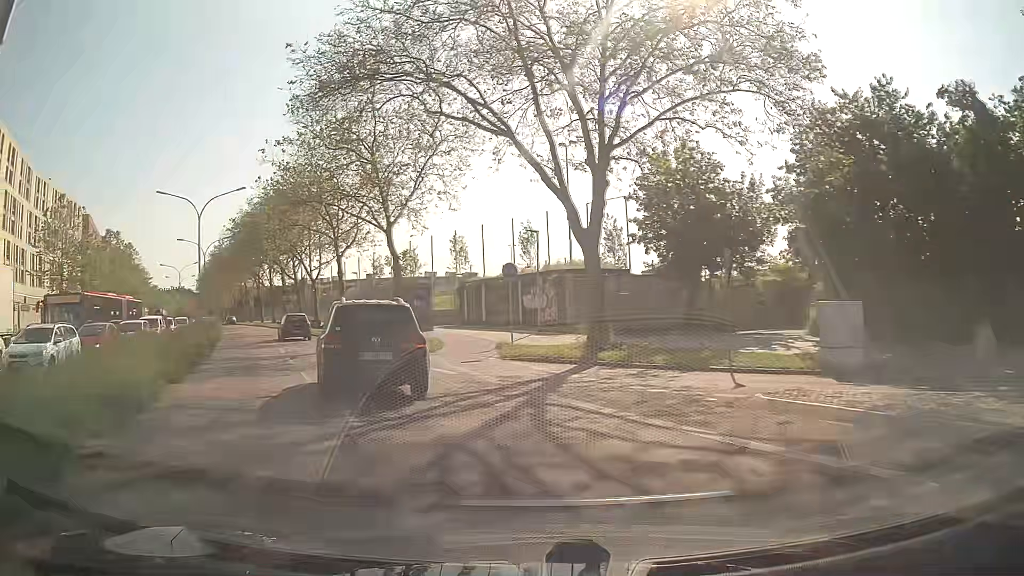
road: secondary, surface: asphalt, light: Day
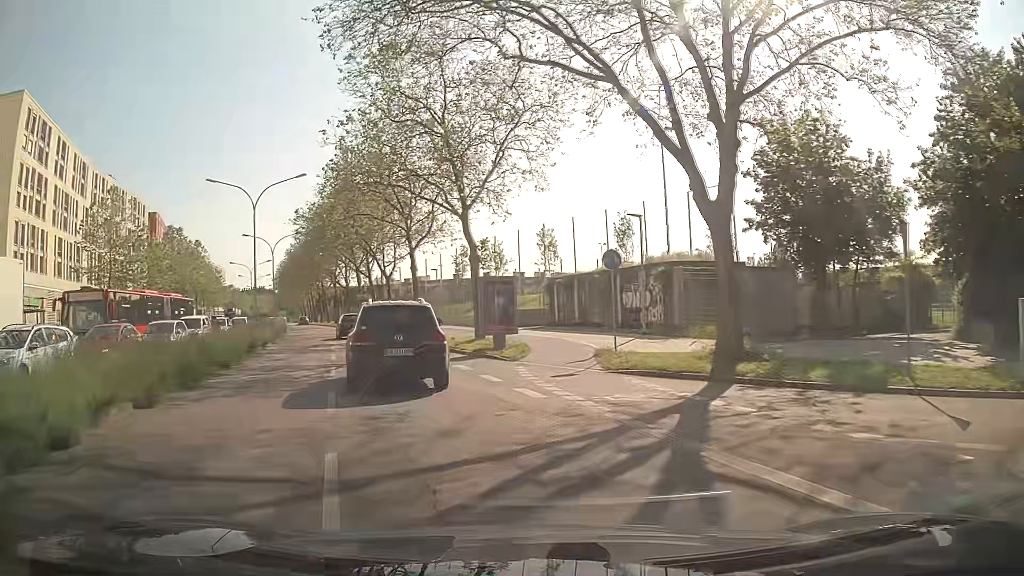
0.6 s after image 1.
(-0.3, +4.9) m; -7°
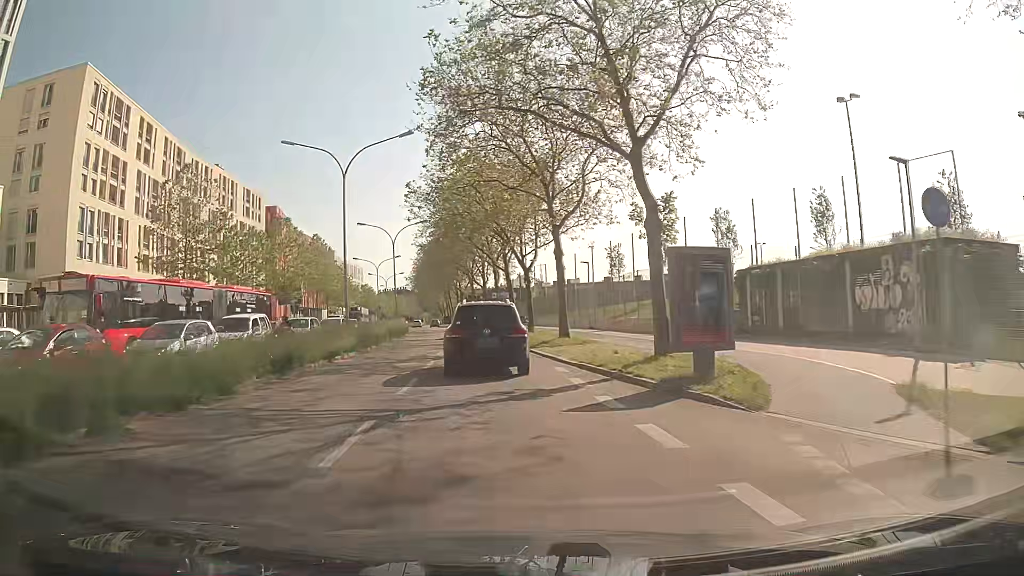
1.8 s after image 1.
(-1.2, +10.3) m; -12°
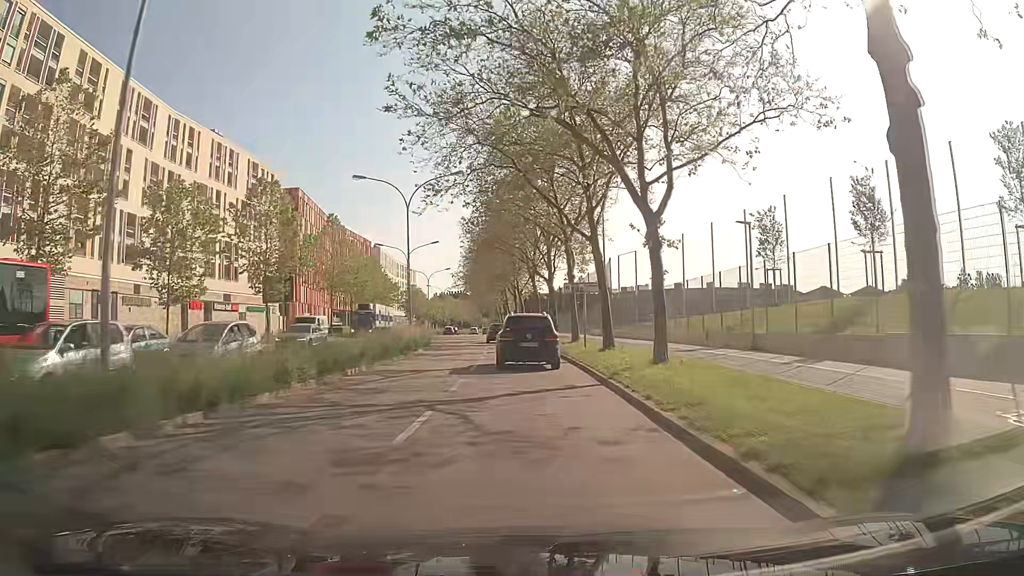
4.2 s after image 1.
(-1.5, +22.8) m; -6°
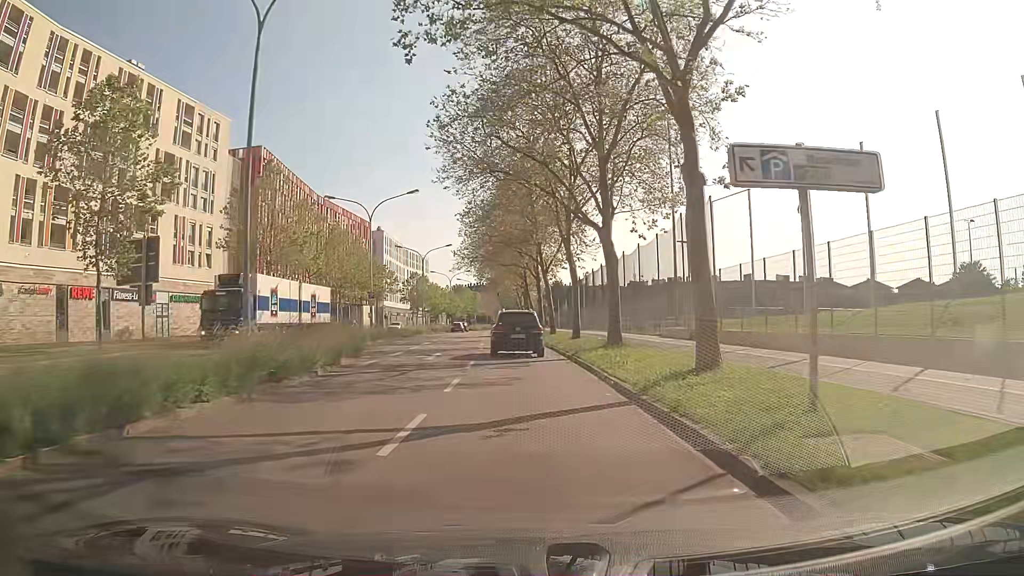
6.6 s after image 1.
(-0.2, +25.3) m; -1°
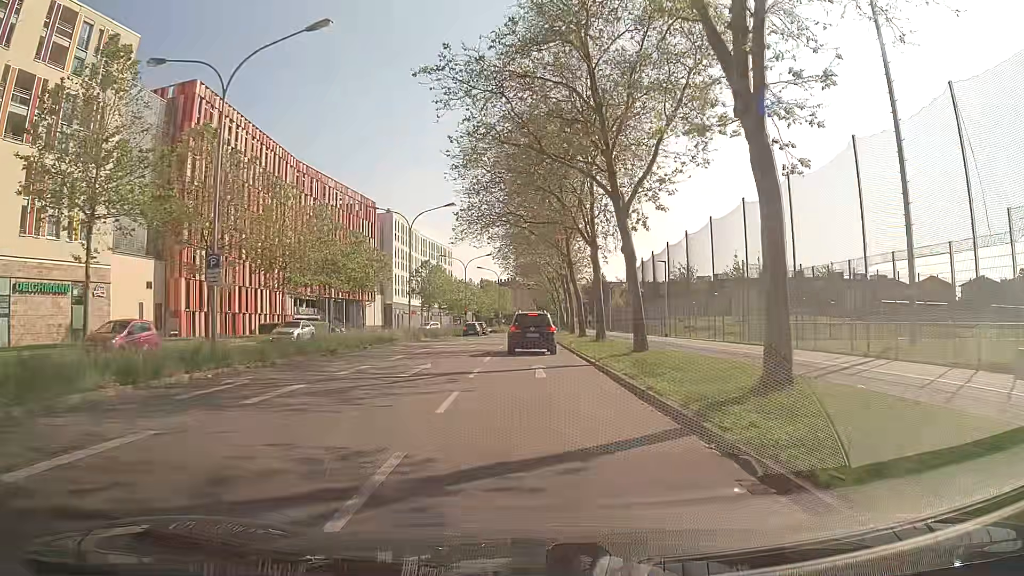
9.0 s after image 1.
(-1.1, +27.1) m; -3°
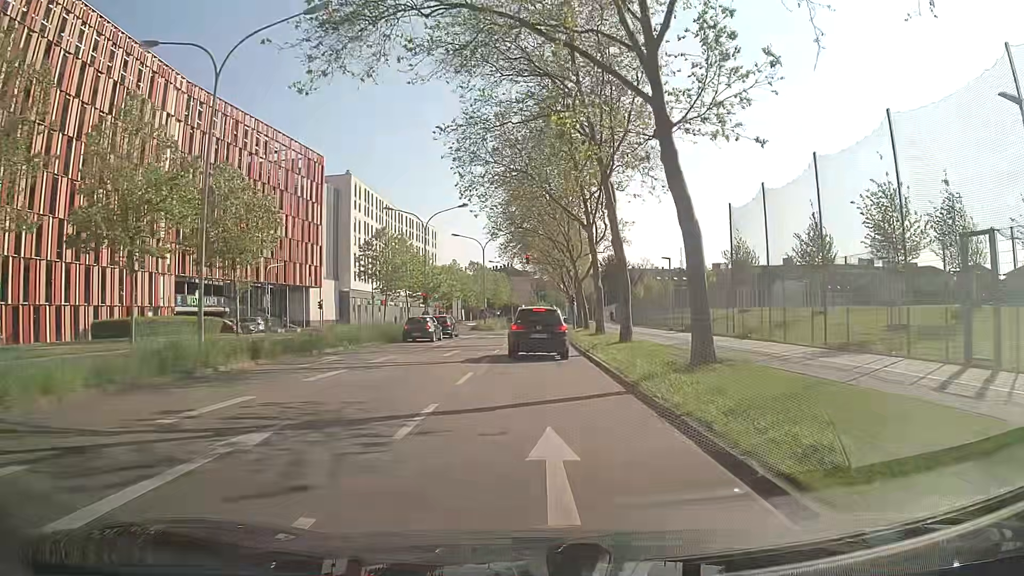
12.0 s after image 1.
(-0.2, +32.2) m; 0°
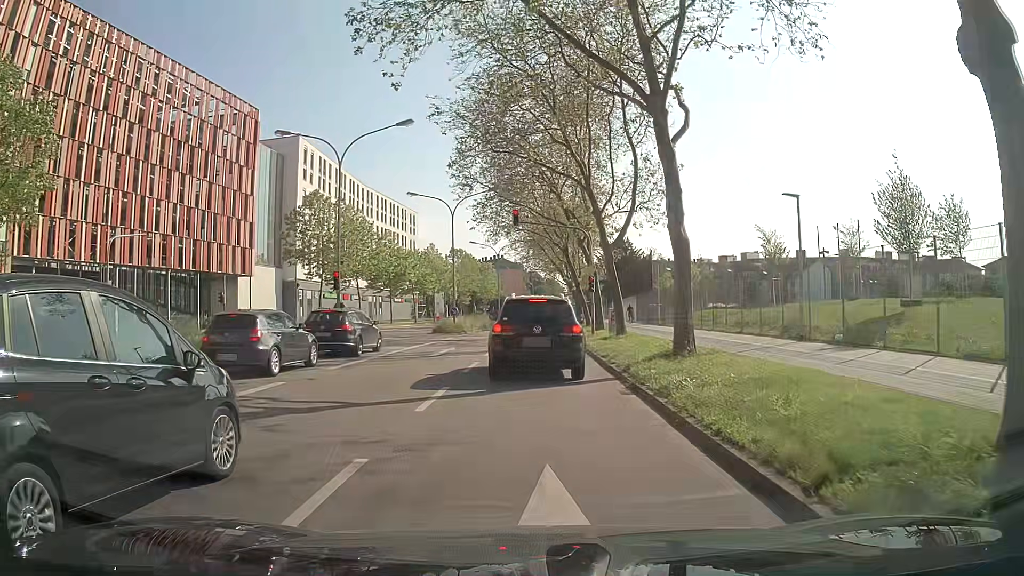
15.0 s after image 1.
(-0.1, +21.7) m; +1°
